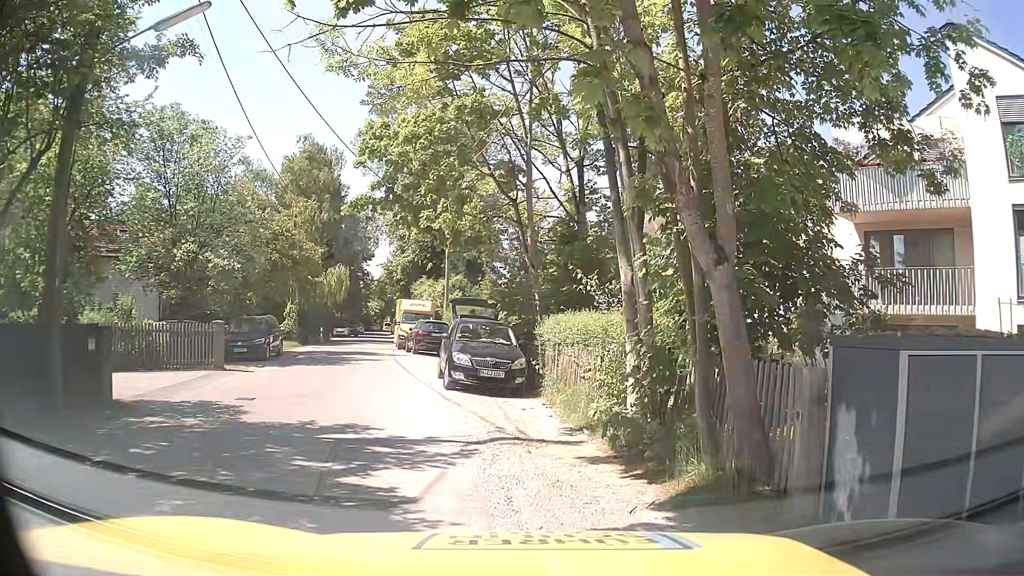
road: residential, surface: asphalt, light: Day
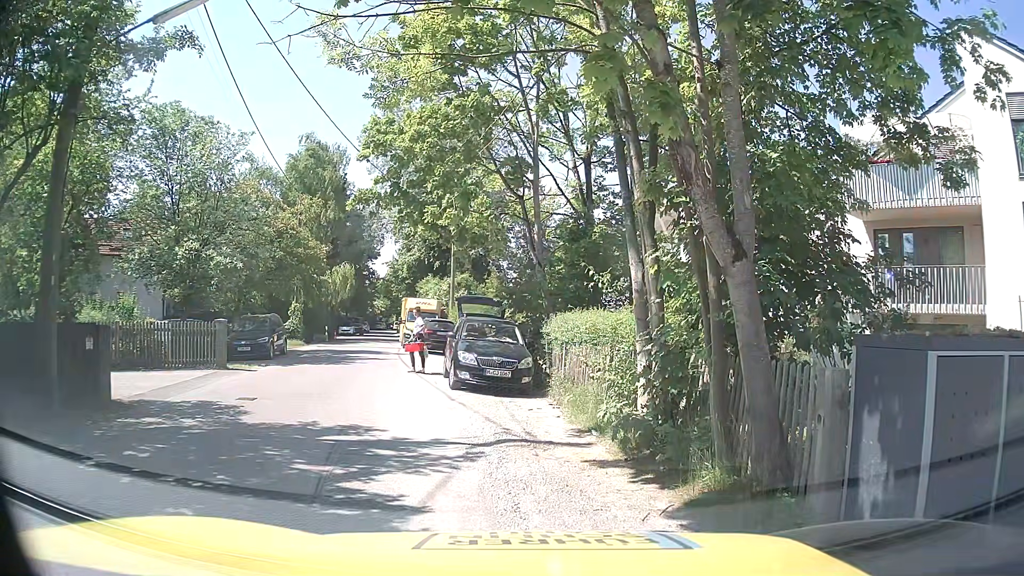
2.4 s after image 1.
(0.0, +0.3) m; 0°
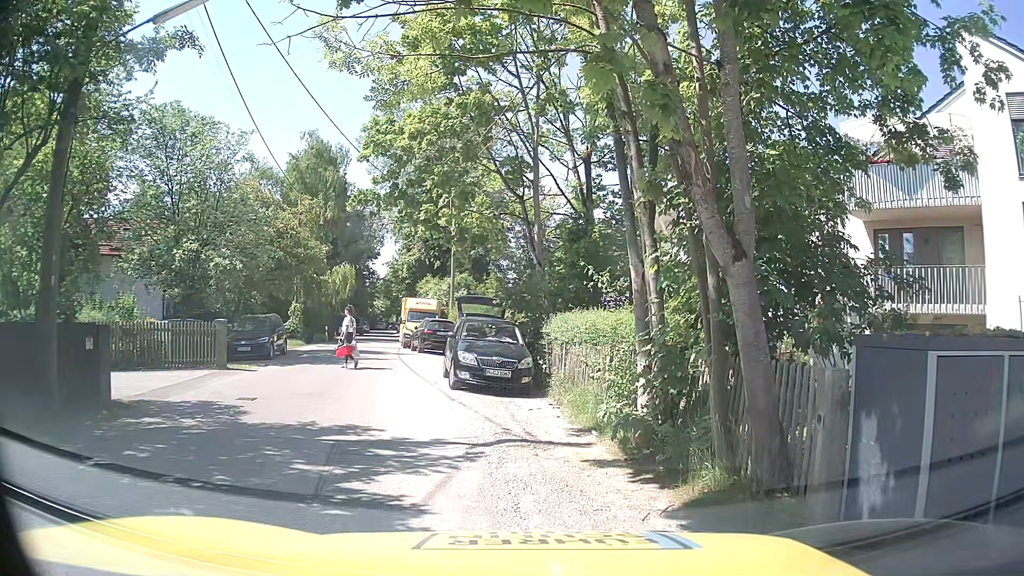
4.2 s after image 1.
(0.0, 0.0) m; 0°
